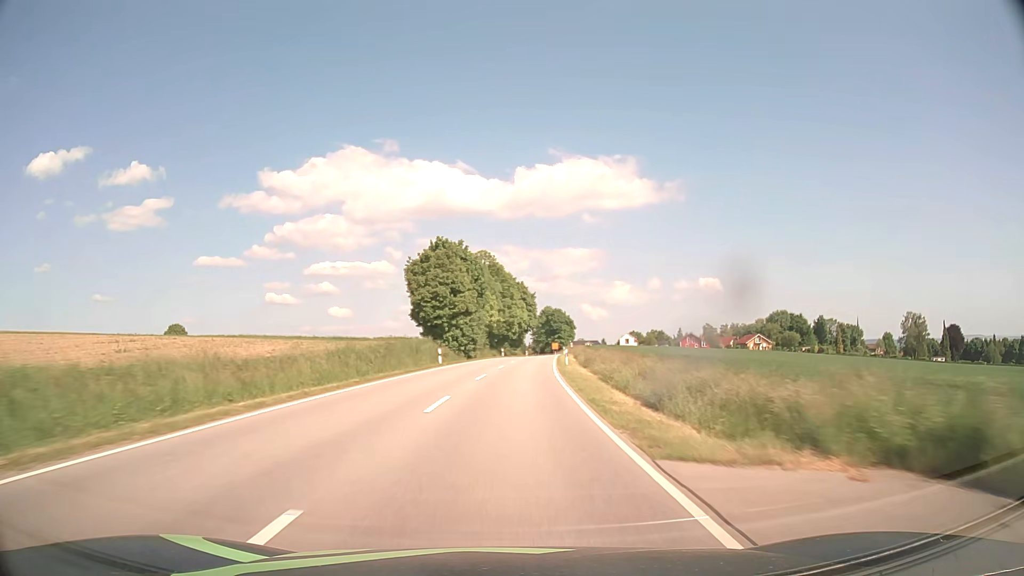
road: secondary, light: Day
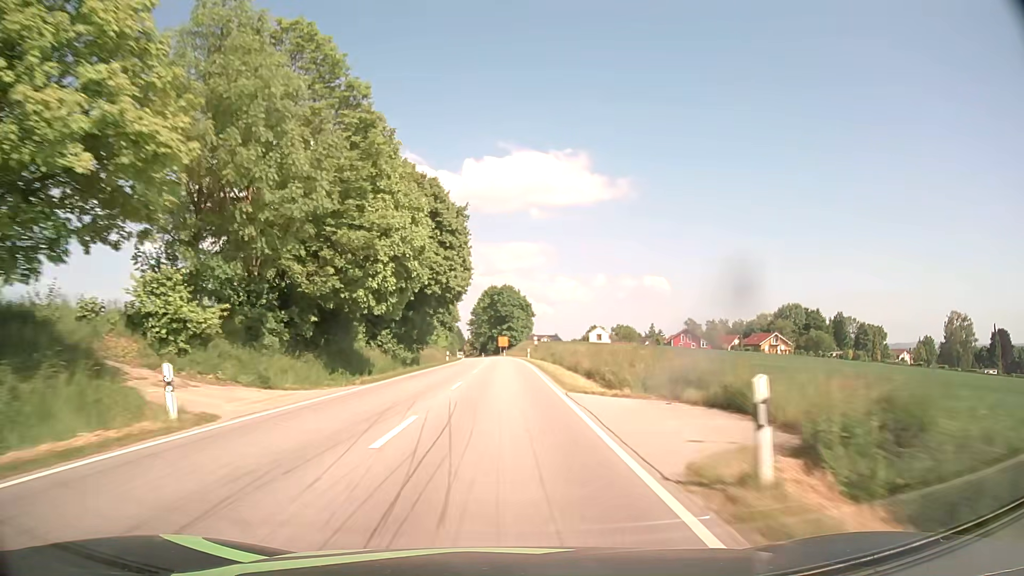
(+4.5, +76.0) m; +5°
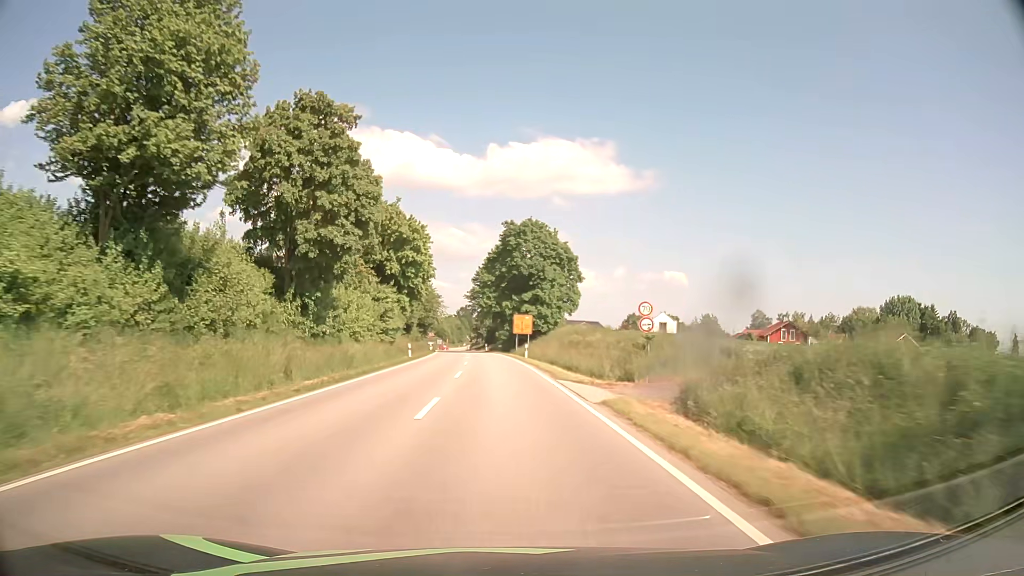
(-0.2, +68.8) m; -1°
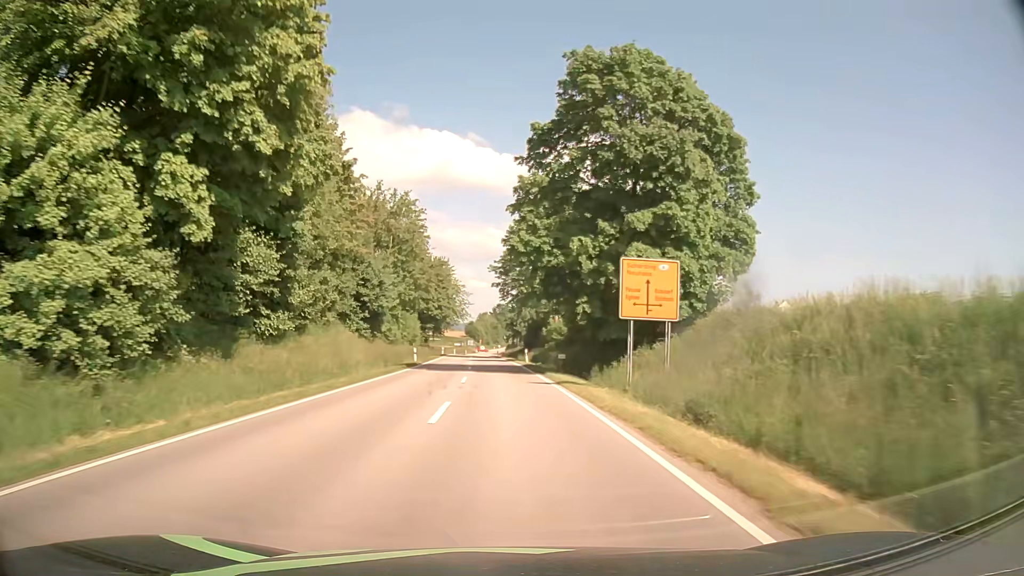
(-1.4, +48.0) m; -4°
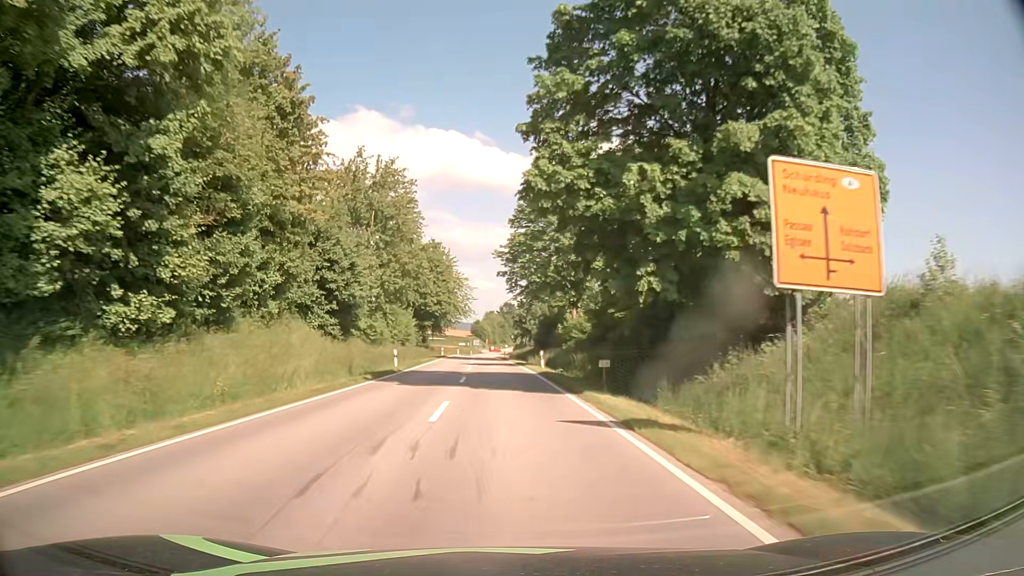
(0.0, +11.5) m; 0°
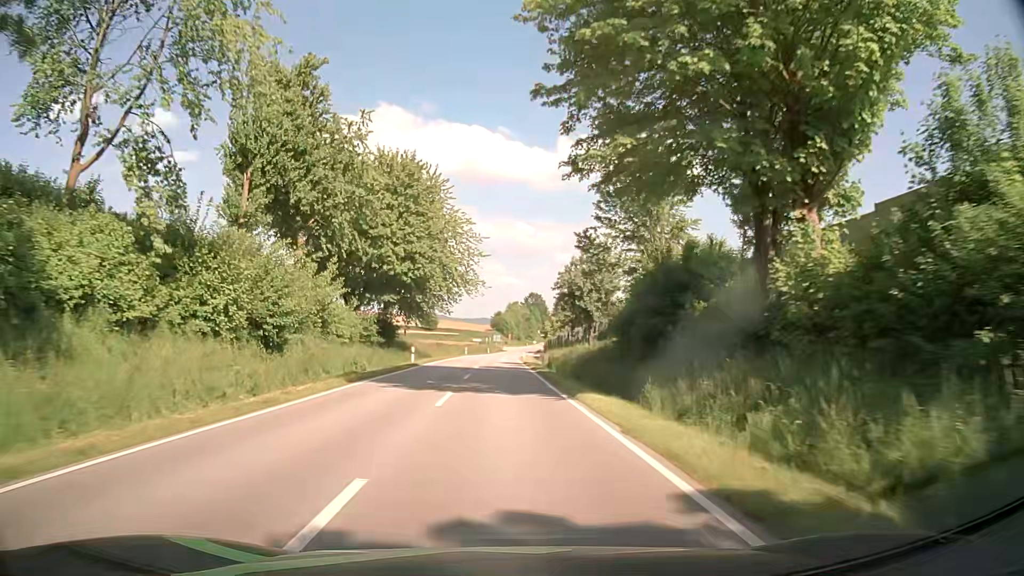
(-0.7, +45.1) m; -2°
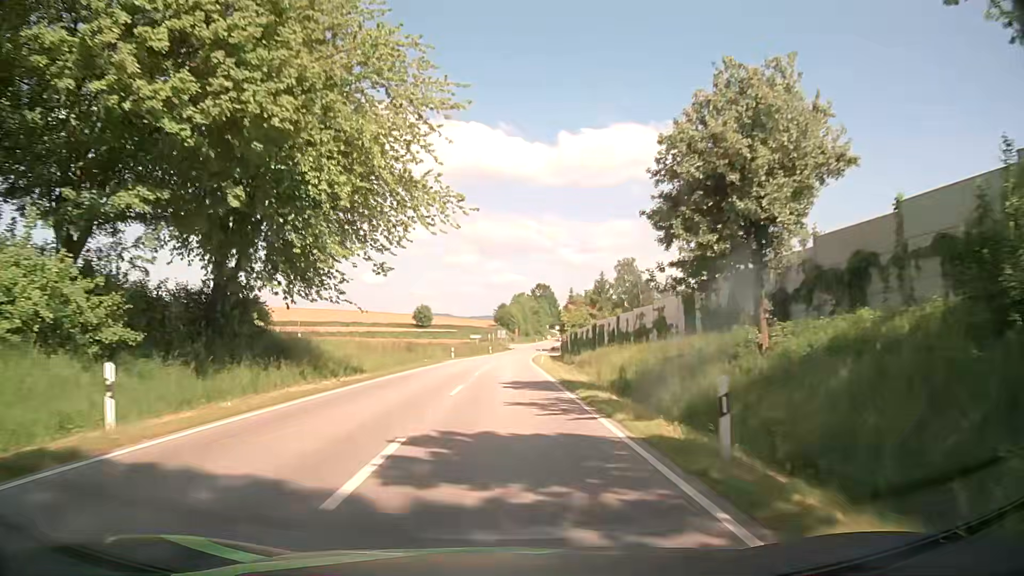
(-0.3, +33.2) m; -1°
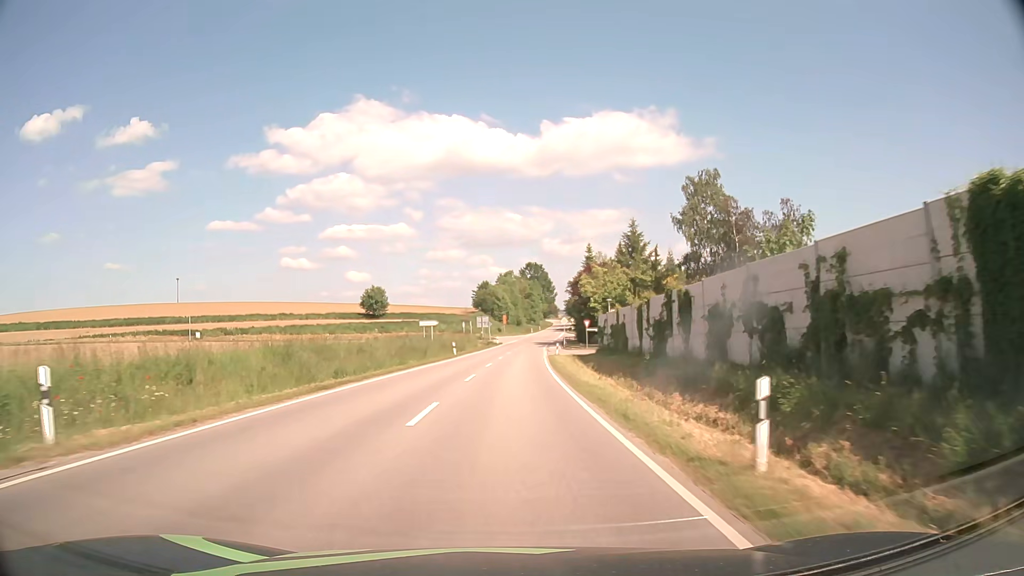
(+0.4, +54.7) m; +1°
(0, +10) (0, +20) (0, +30) (+1, +40) (+1, +50) (+1, +60) (+2, +70) (+3, +80) (+3, +90) (+4, +100) m
